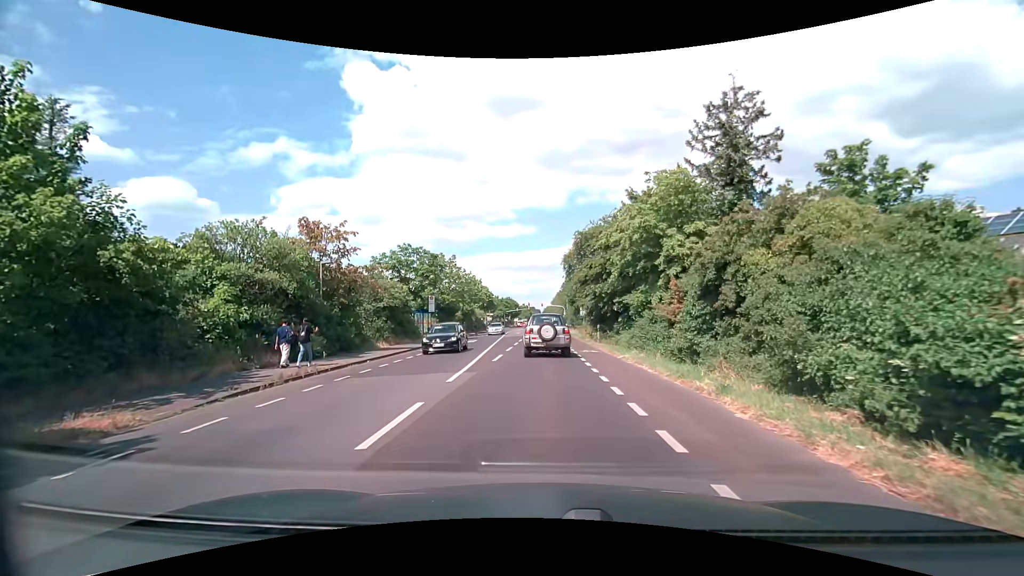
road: secondary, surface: asphalt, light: Day
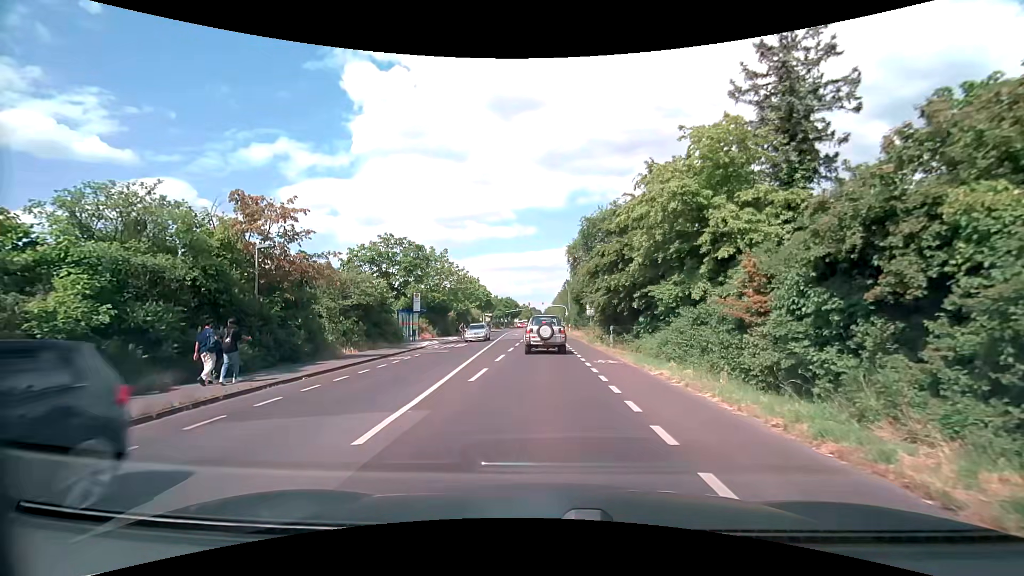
(+0.1, +5.7) m; +1°
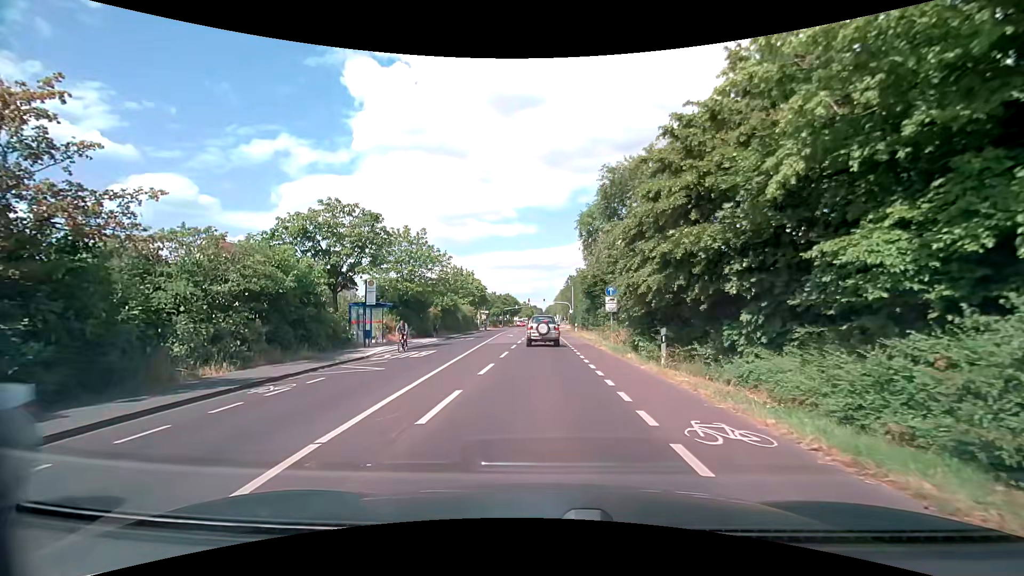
(-0.2, +11.0) m; -1°
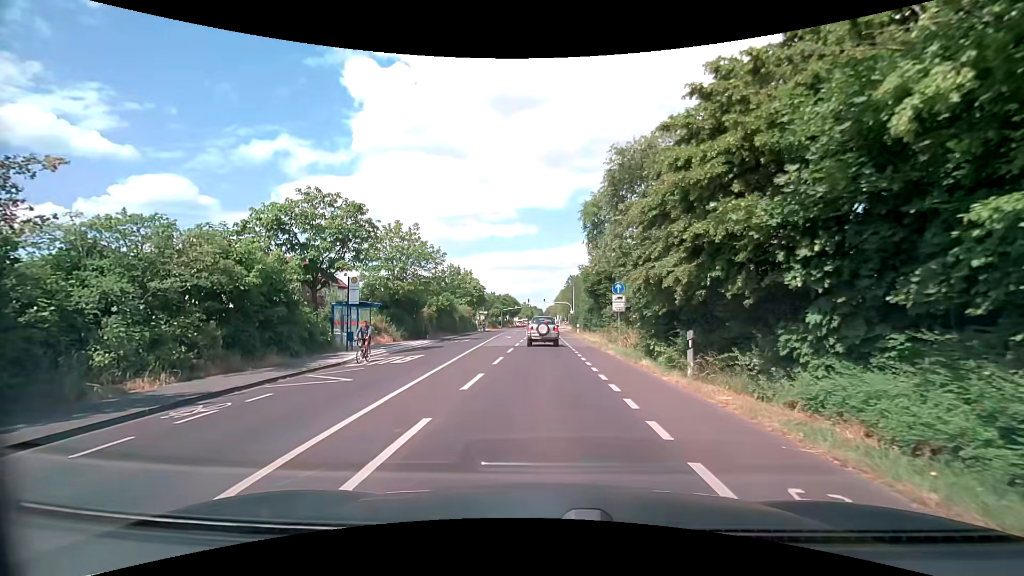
(0.0, +2.7) m; 0°
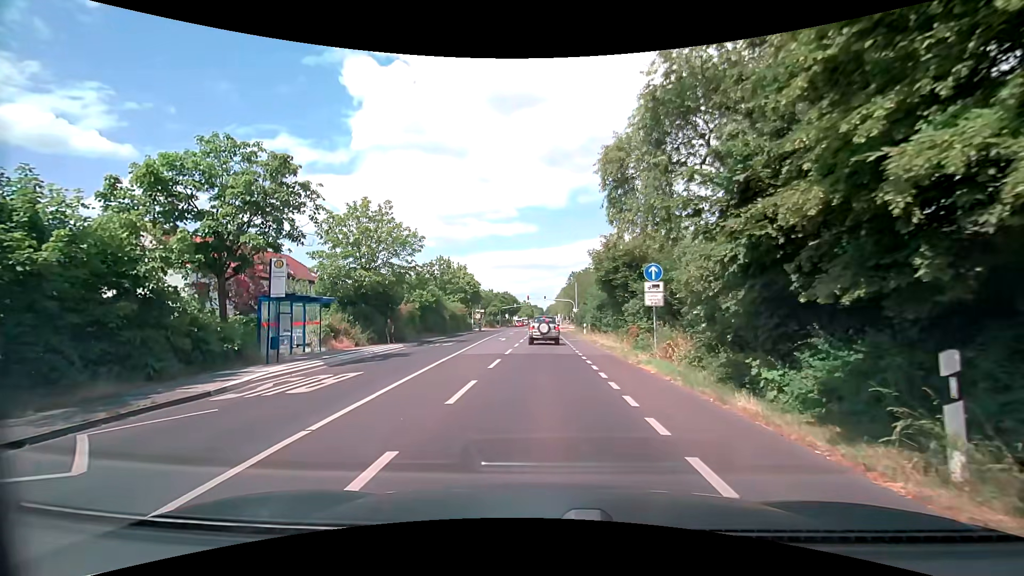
(0.0, +7.7) m; 0°
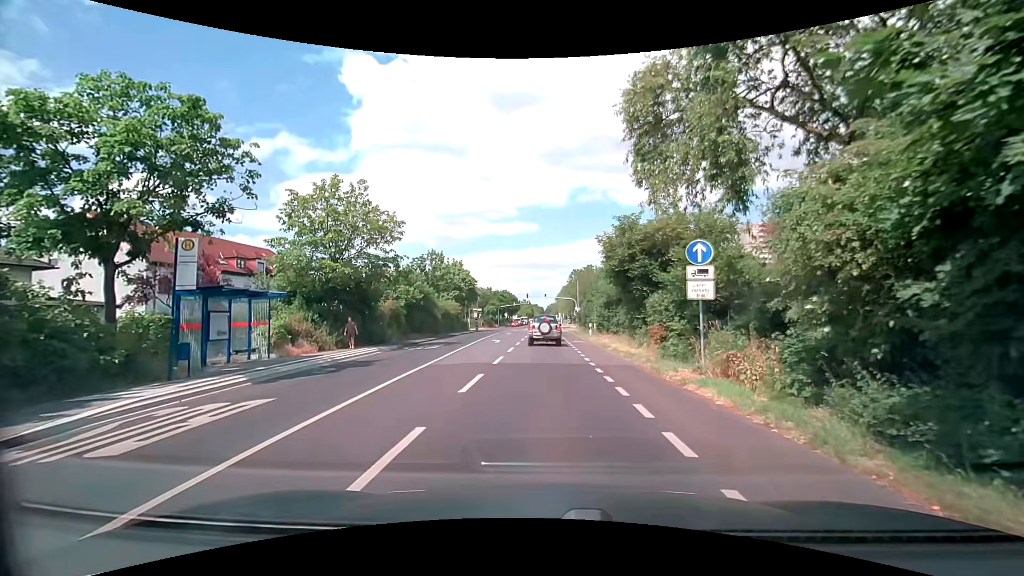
(0.0, +4.9) m; 0°
